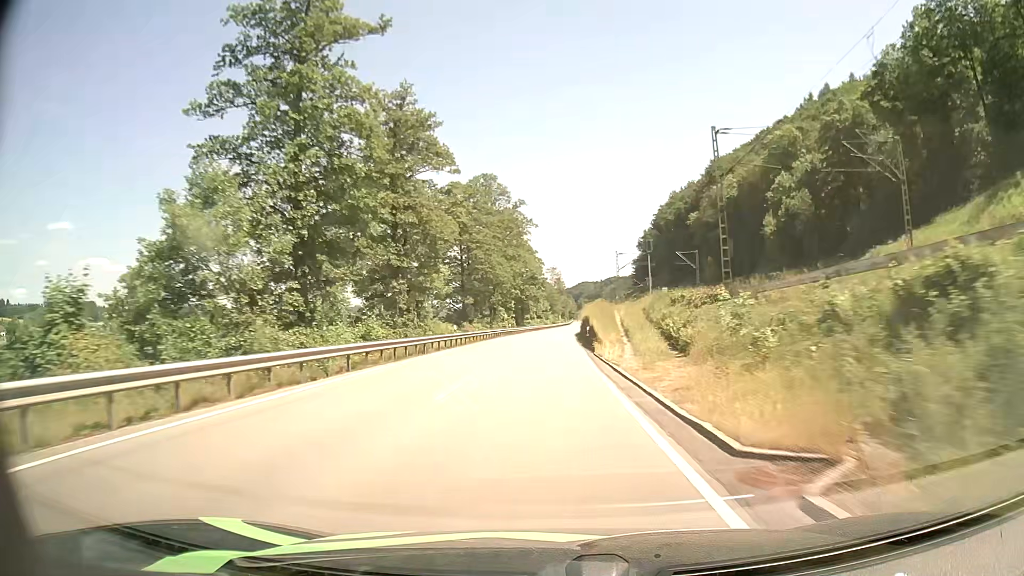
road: primary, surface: asphalt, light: Day
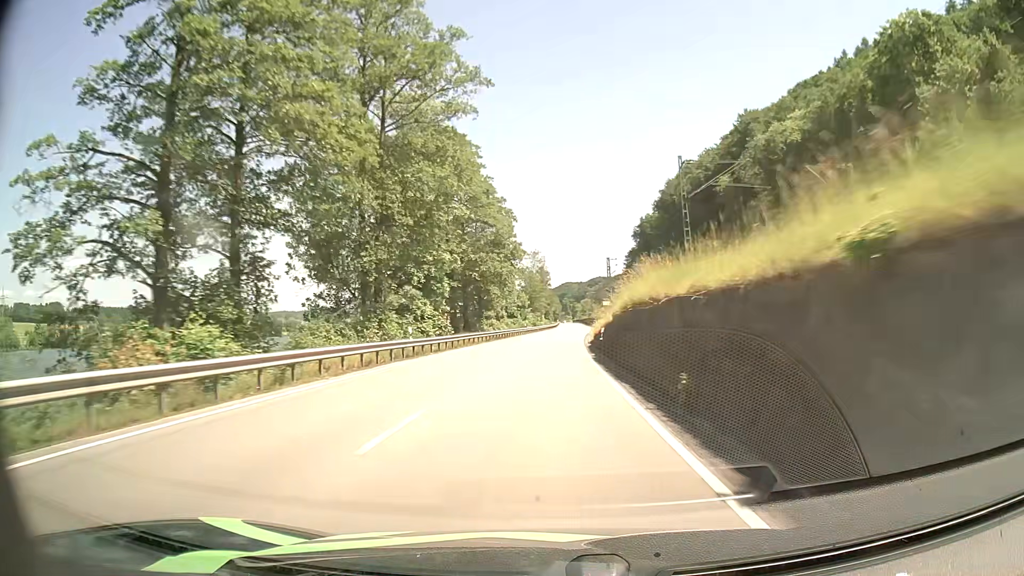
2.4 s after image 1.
(+0.7, +52.5) m; +1°
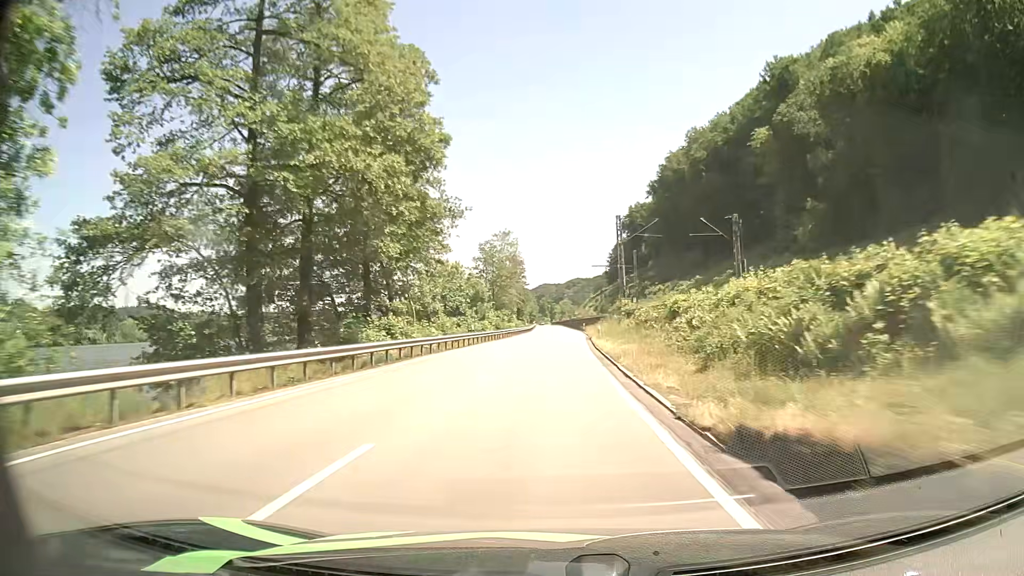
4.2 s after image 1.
(+0.7, +39.3) m; +2°
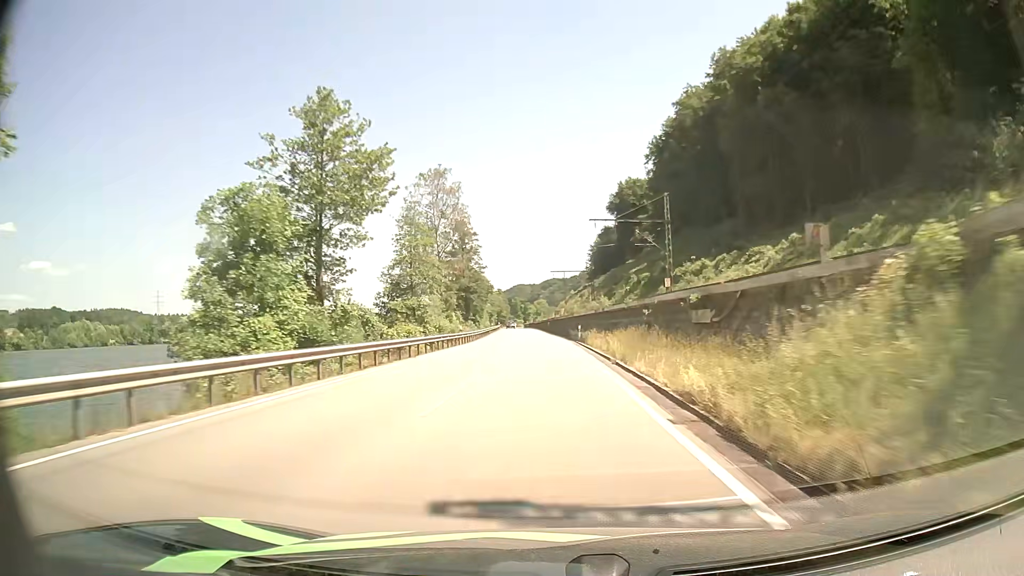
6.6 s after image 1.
(+1.4, +53.1) m; +2°
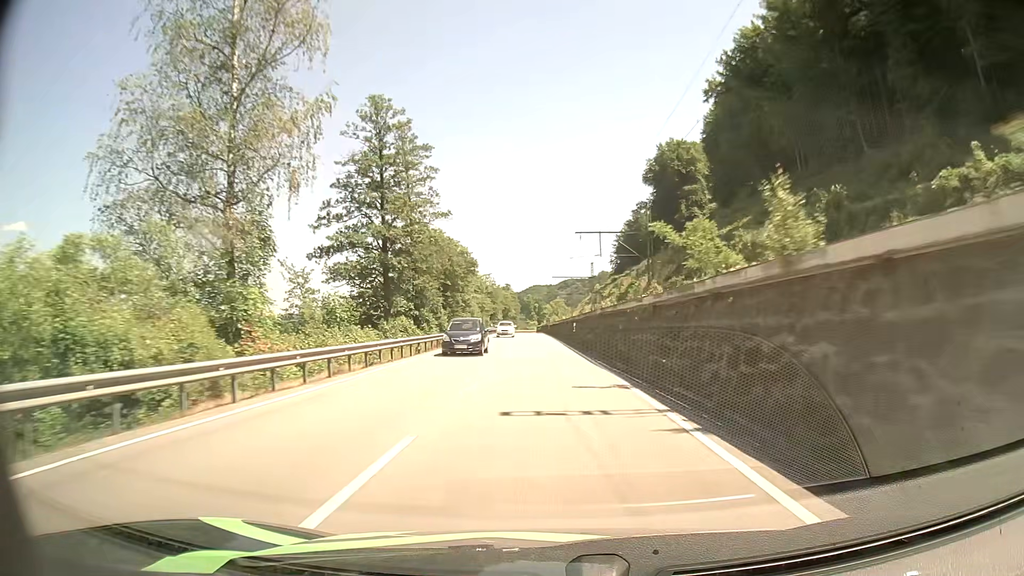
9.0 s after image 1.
(-0.6, +53.8) m; -2°
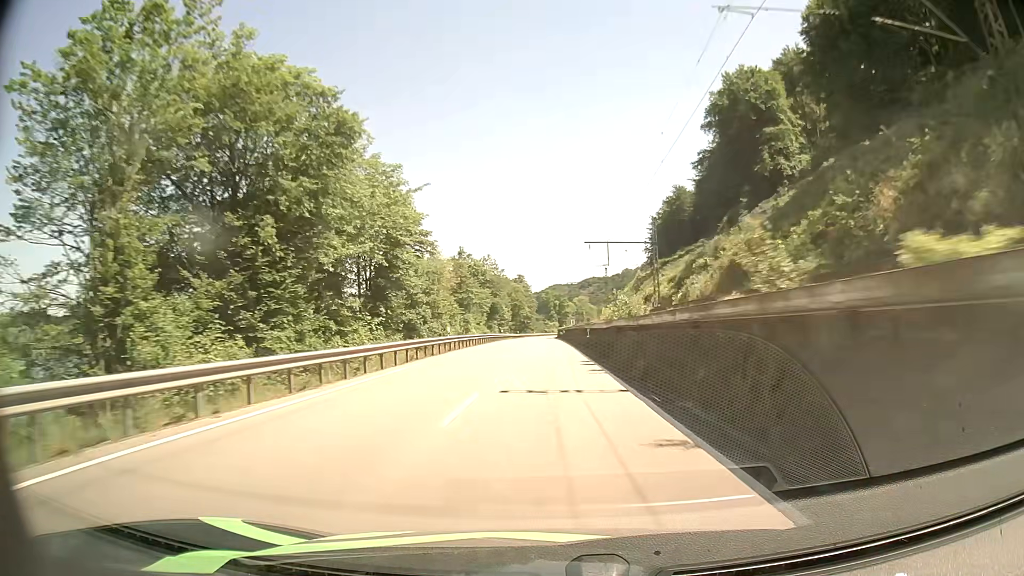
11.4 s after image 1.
(-0.8, +54.7) m; -1°
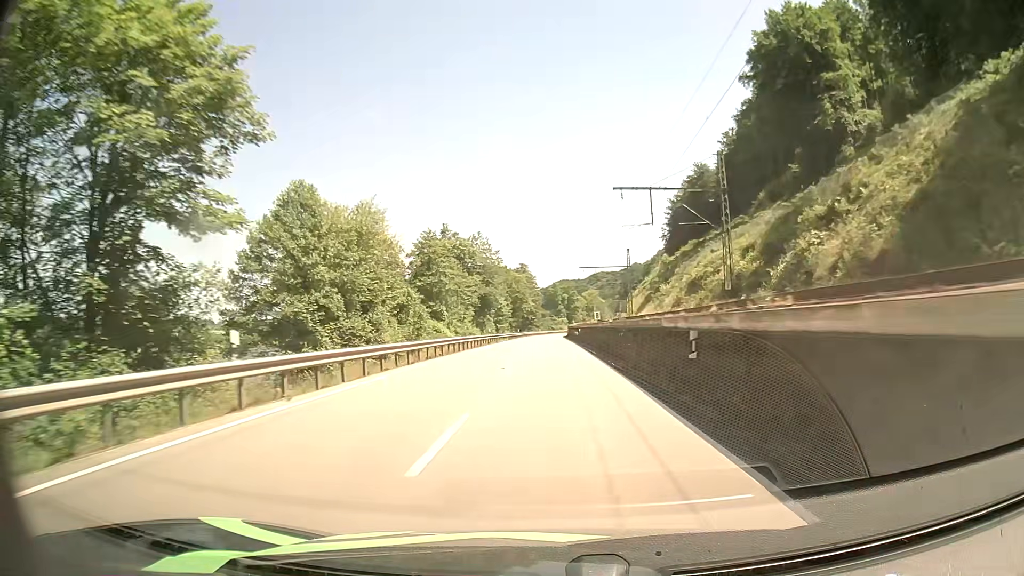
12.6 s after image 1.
(-0.2, +26.8) m; -1°
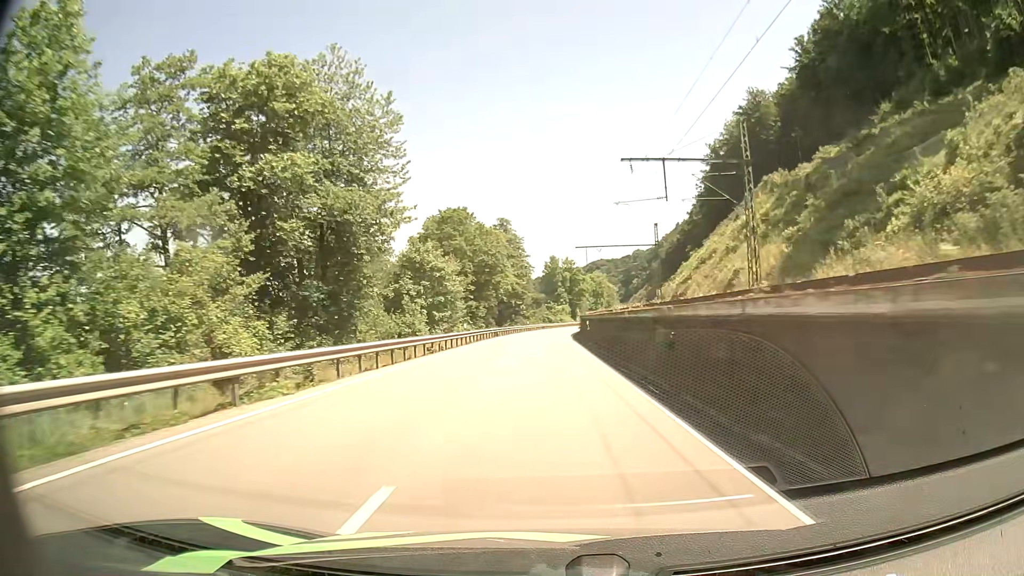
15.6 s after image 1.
(-0.1, +63.9) m; 0°
(0, +10) (0, +20) (0, +30) (0, +40) (0, +50) (+1, +60) (+1, +70) (+2, +80) (+3, +90) (+4, +100) m
